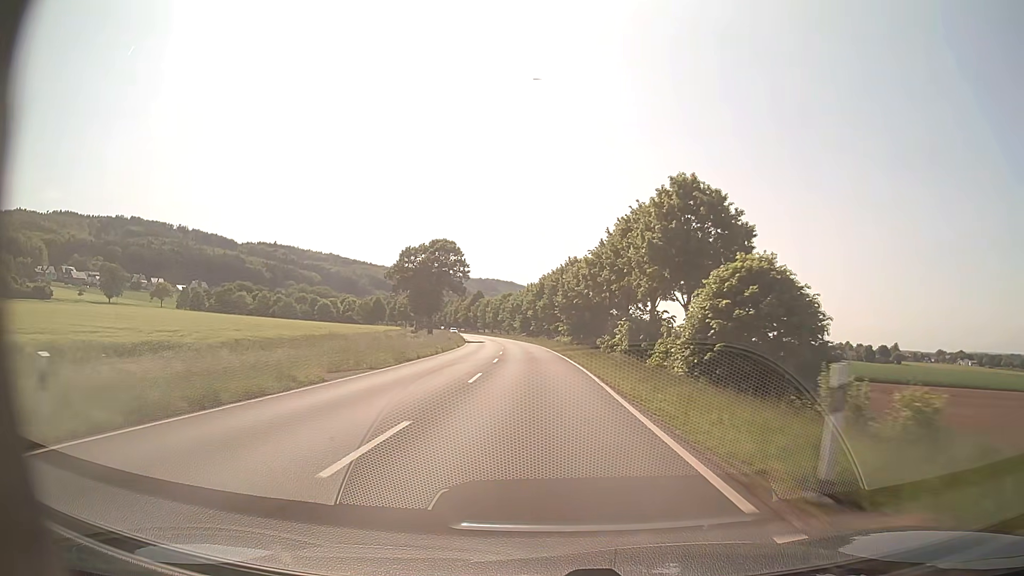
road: primary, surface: asphalt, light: Day
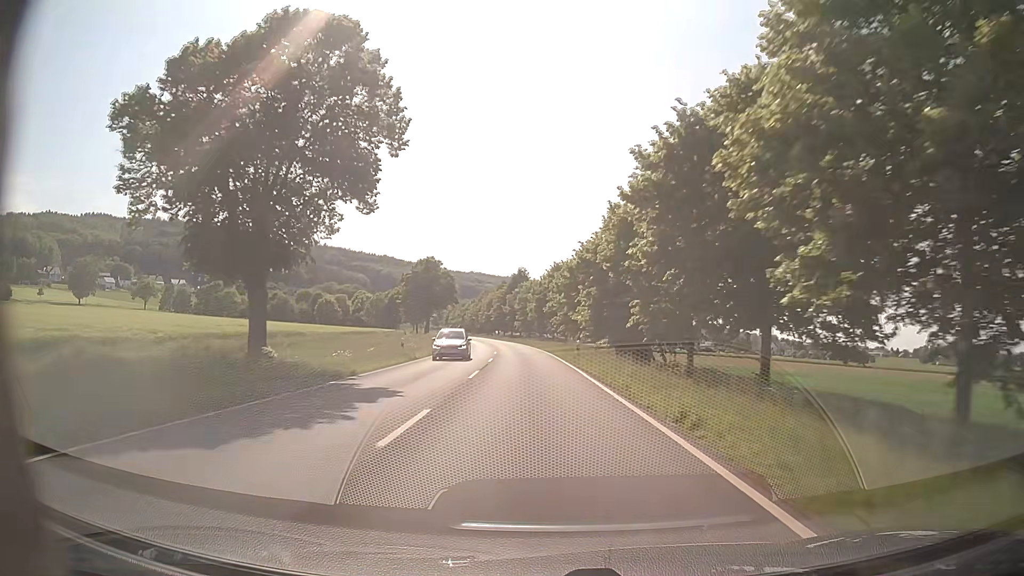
(-3.0, +71.8) m; -6°
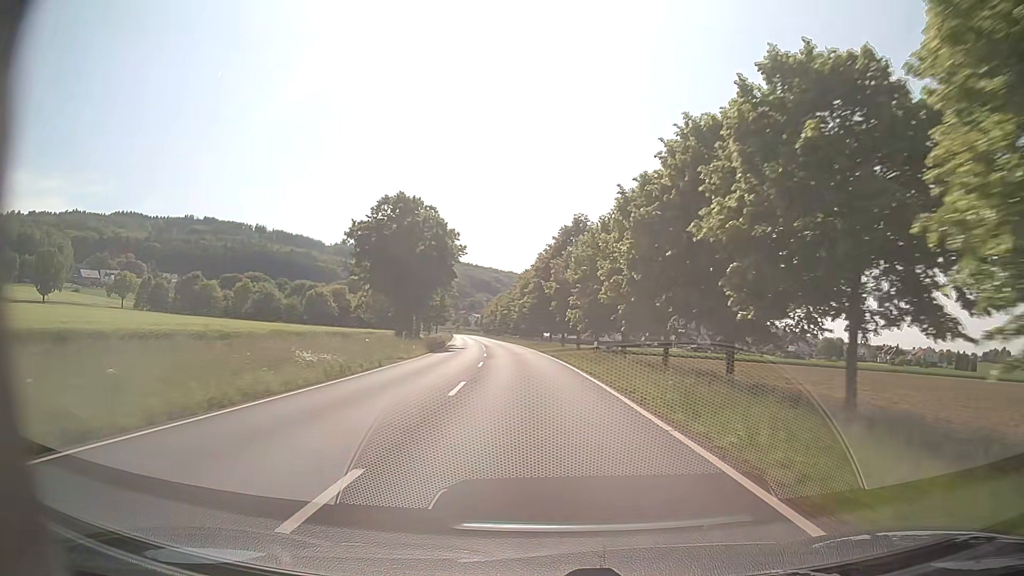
(-2.4, +55.6) m; -5°
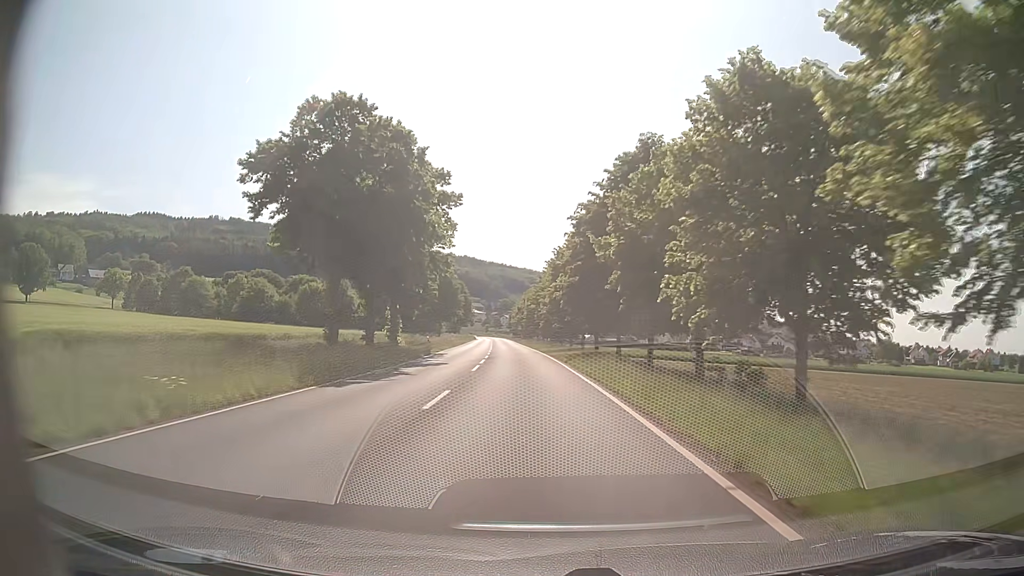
(-0.6, +27.3) m; -3°
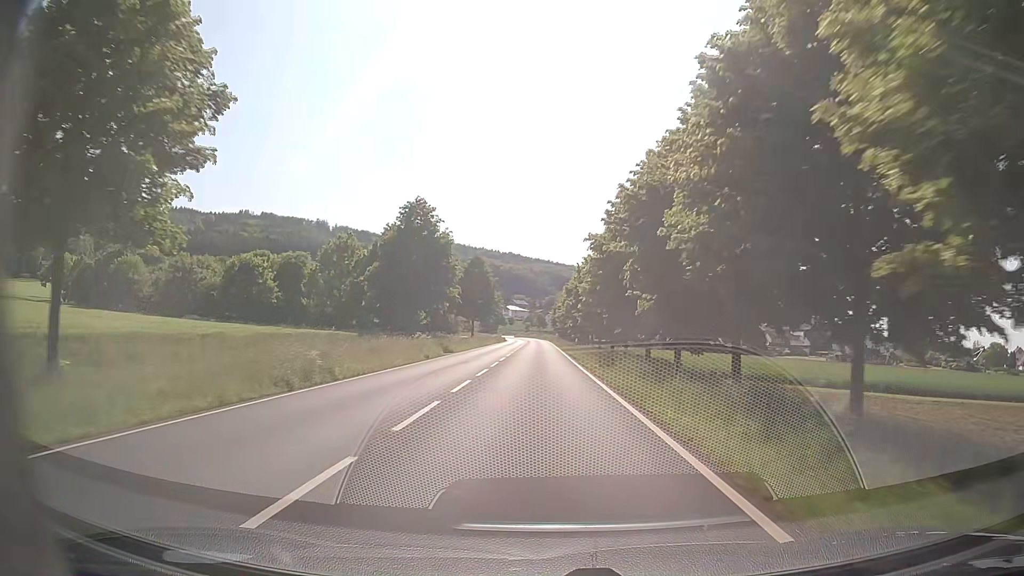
(-2.5, +52.6) m; -5°
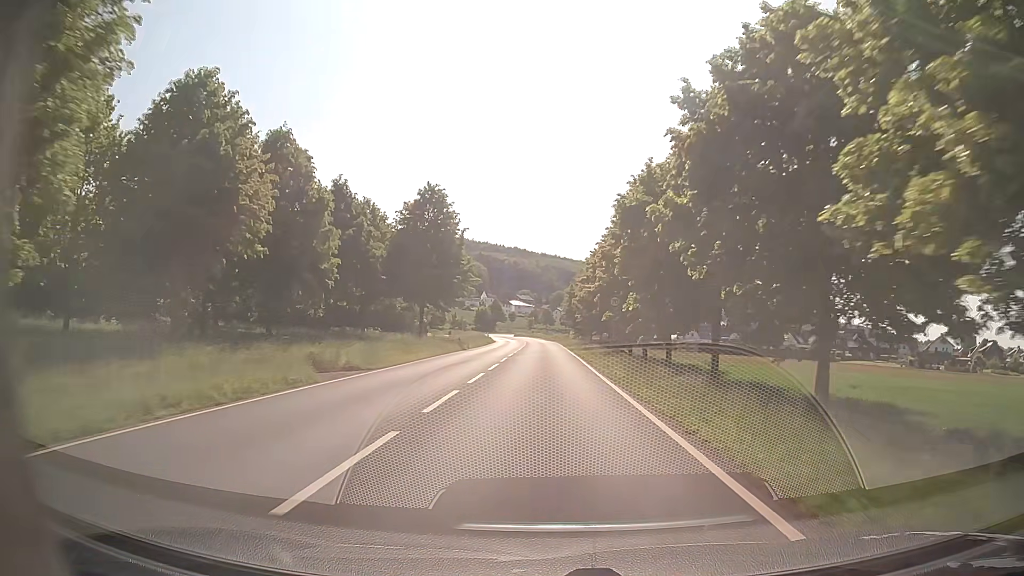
(-0.1, +47.5) m; 0°
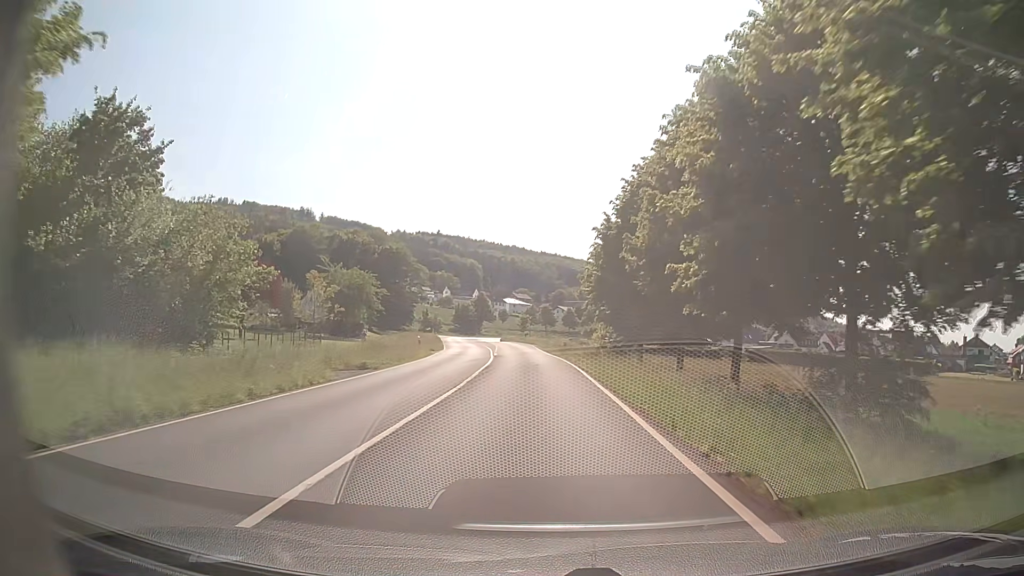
(+0.2, +51.1) m; 0°
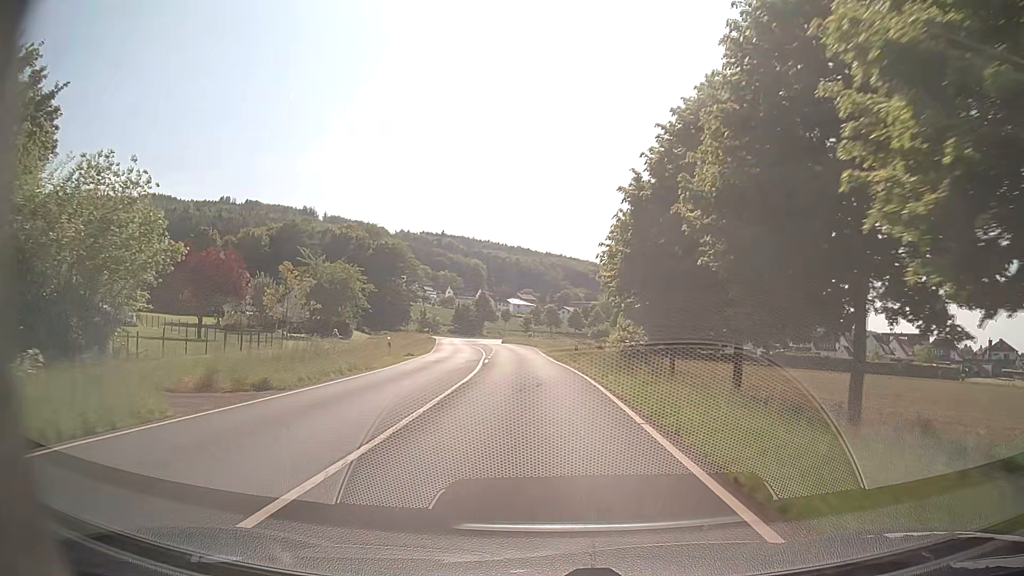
(0.0, +9.8) m; -1°
(0, +10) (0, +20) (-1, +30) (-1, +40) (-2, +50) (-2, +60) (-3, +70) (-5, +80) (-6, +90) (-7, +100) m
